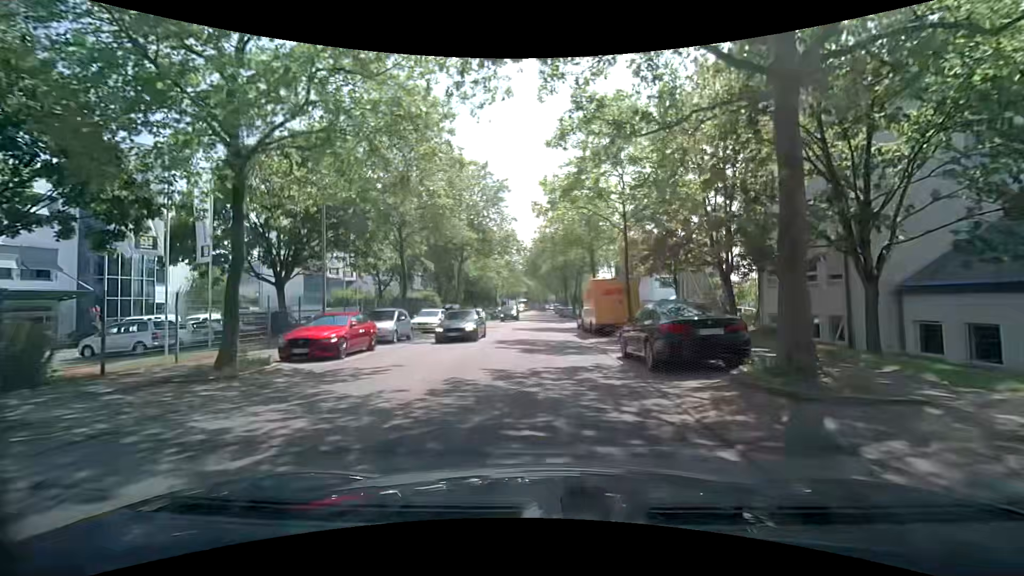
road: tertiary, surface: asphalt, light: Day
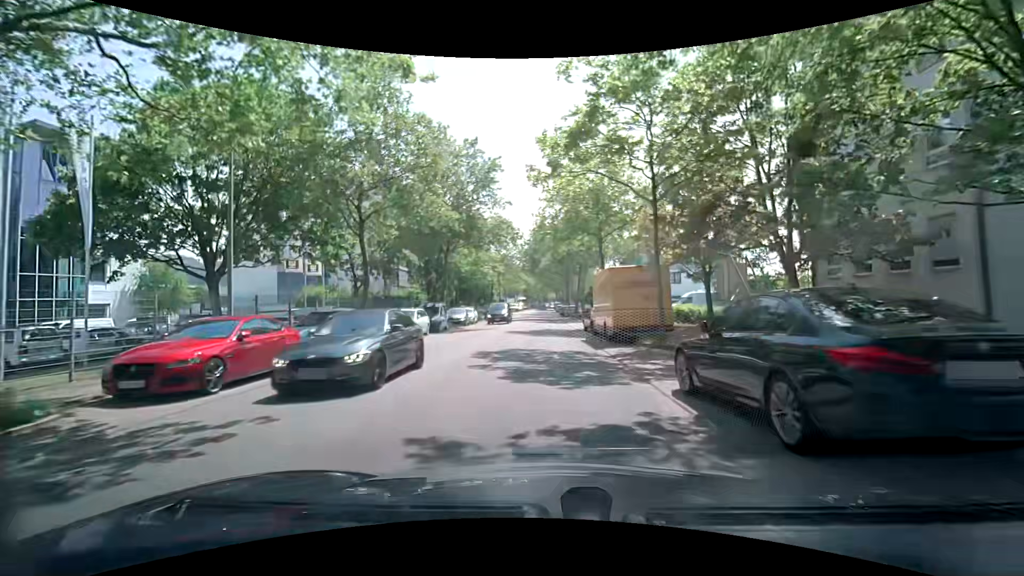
(0.0, +5.9) m; -1°
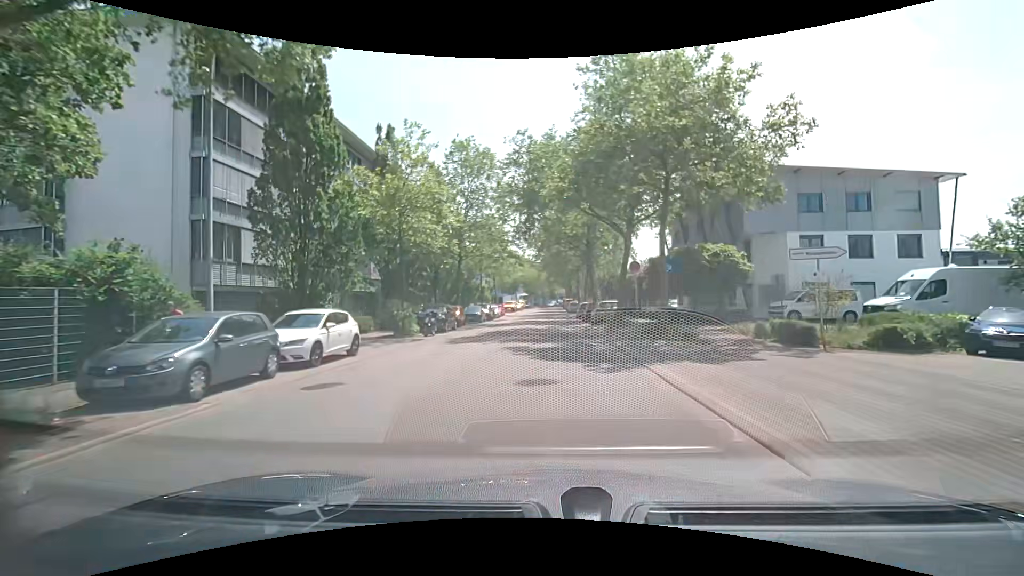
(-0.1, +31.1) m; -1°
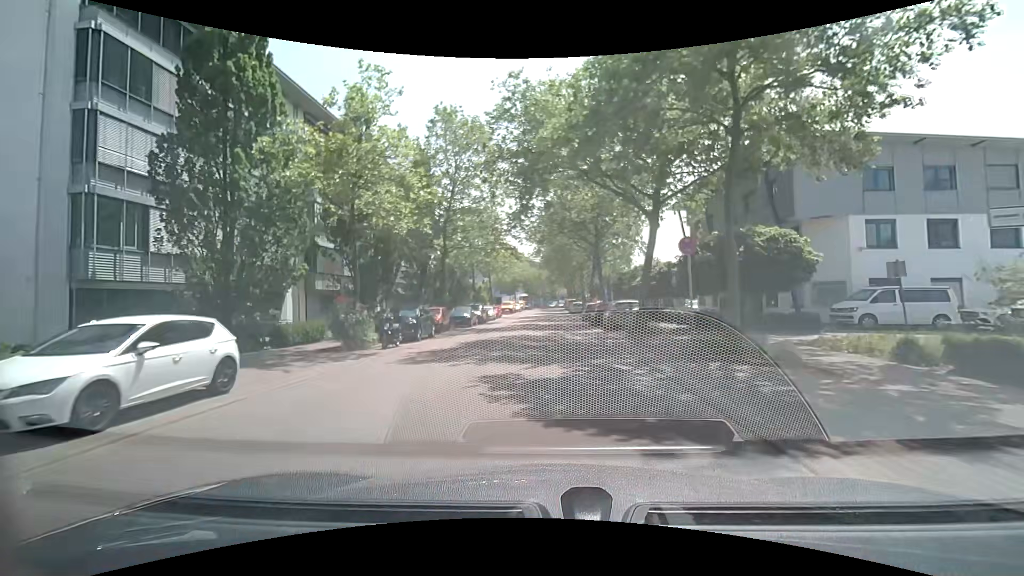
(0.0, +6.4) m; +1°
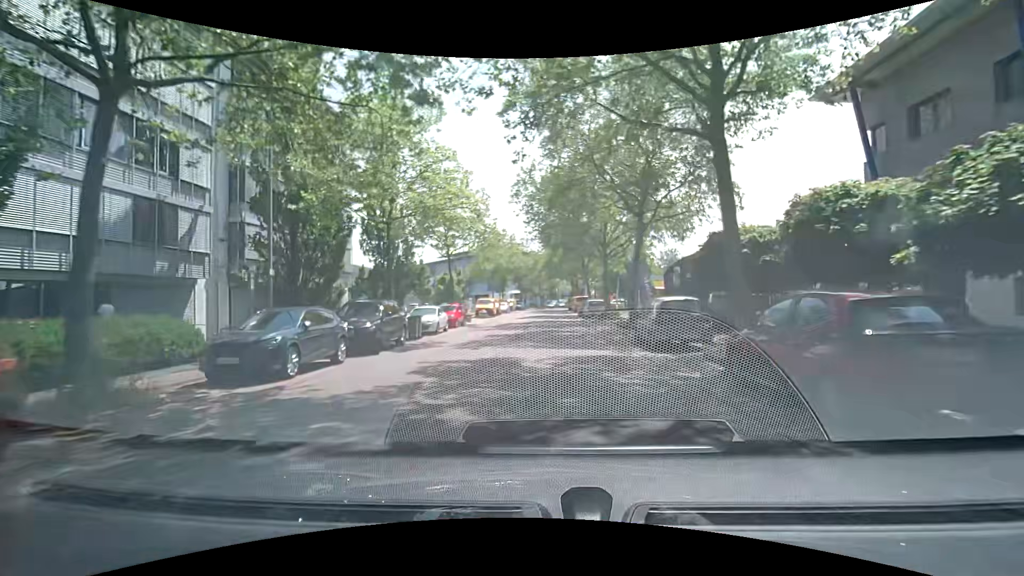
(-0.3, +25.6) m; +1°
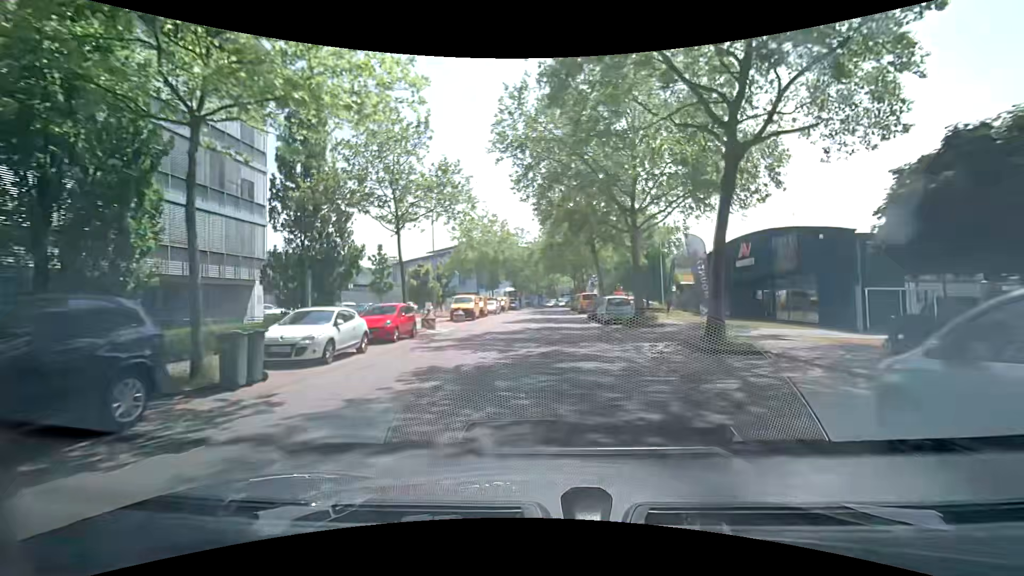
(-0.2, +12.5) m; -1°
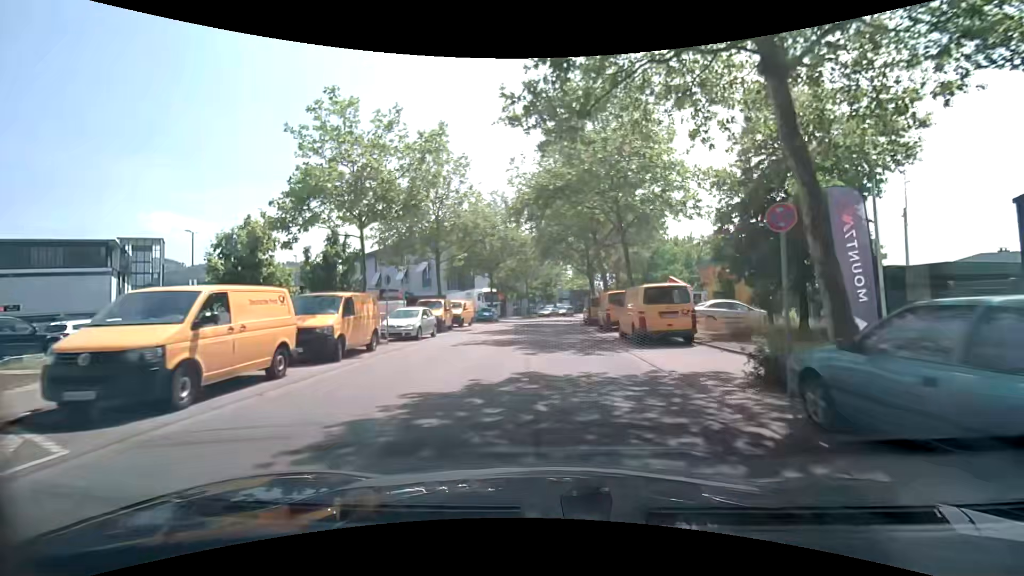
(0.0, +30.4) m; 0°
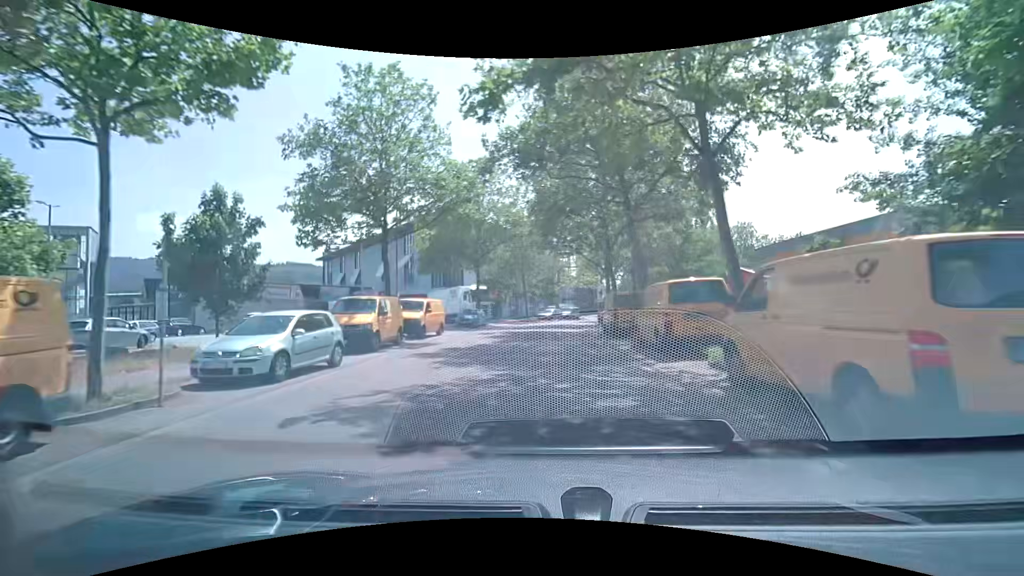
(+0.1, +11.7) m; 0°
(0, +10) (0, +20) (0, +30) (+1, +40) (+3, +50) (+6, +59) (+10, +69) (+14, +78) (+20, +86) (+27, +93) m
